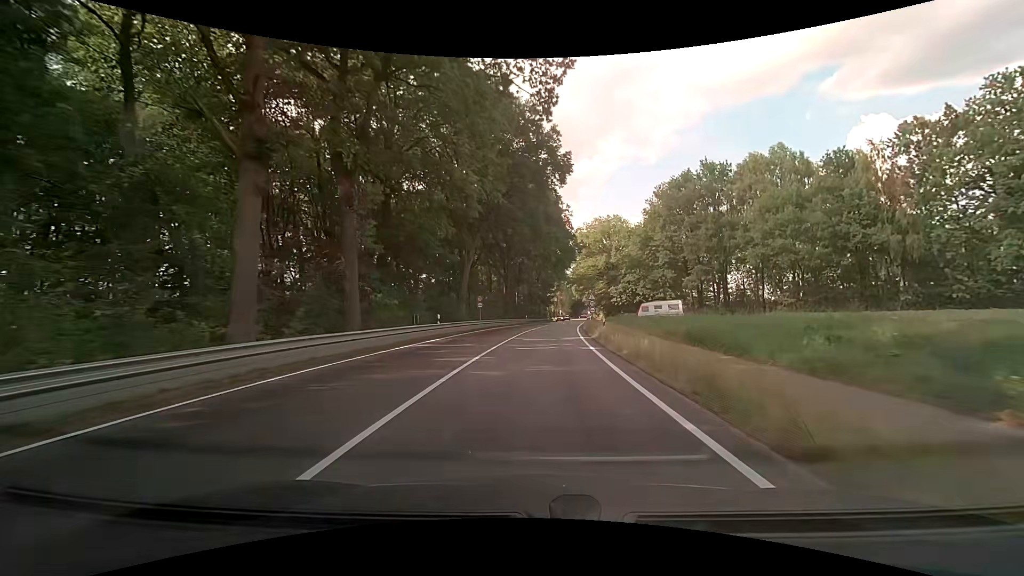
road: primary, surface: asphalt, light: Day
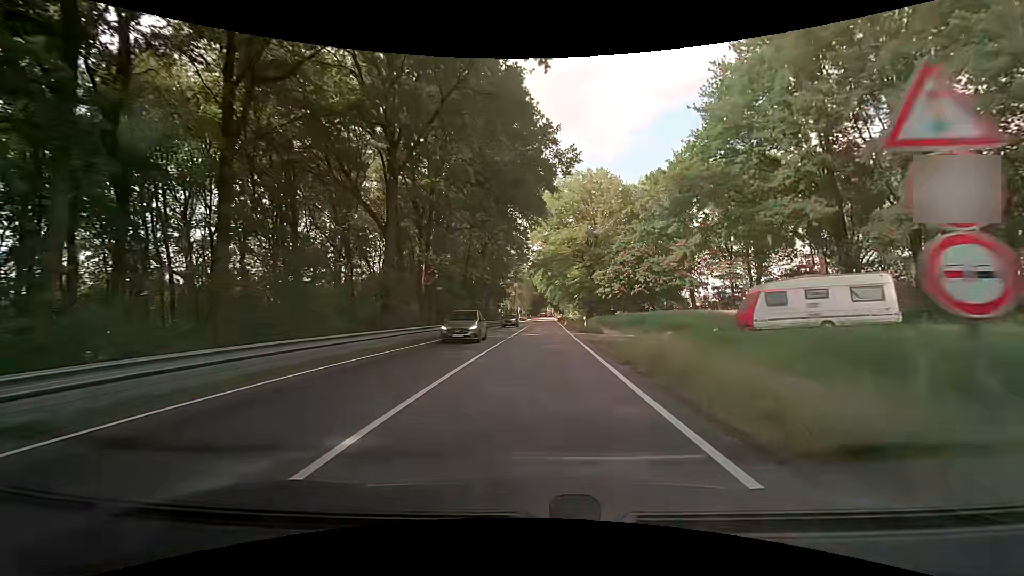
(+1.8, +41.7) m; +5°
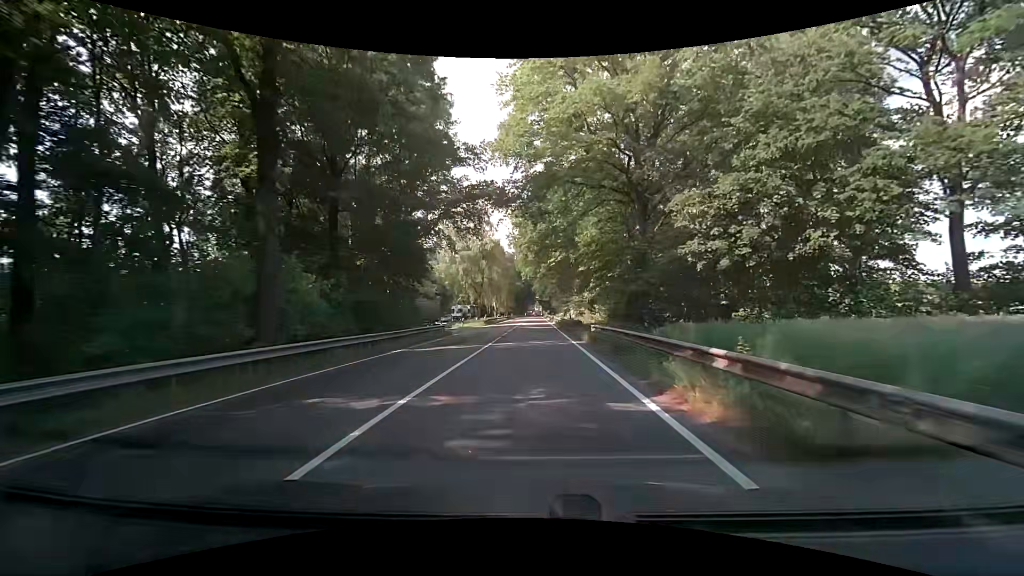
(+1.3, +51.7) m; +1°
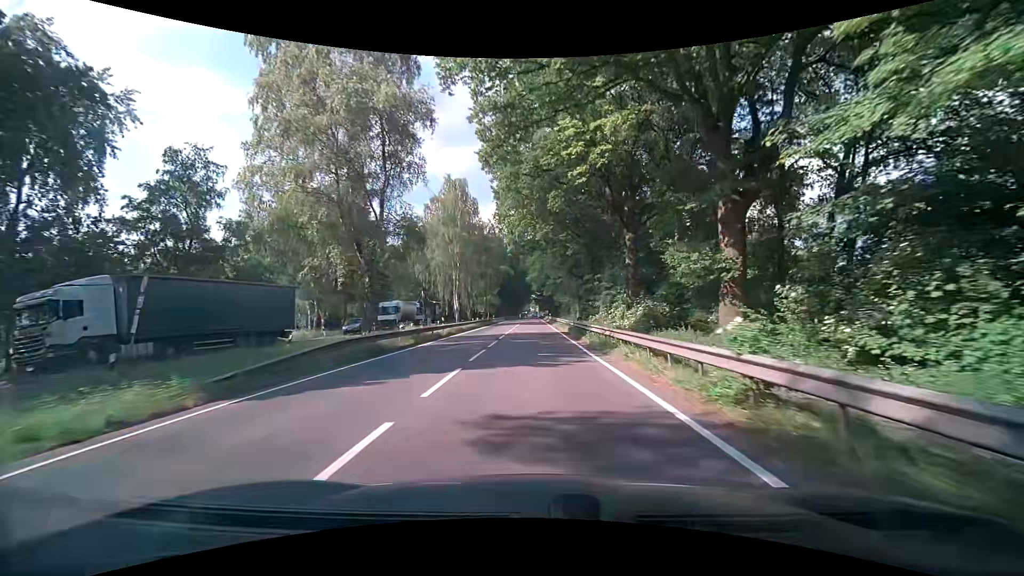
(+0.6, +52.1) m; +1°
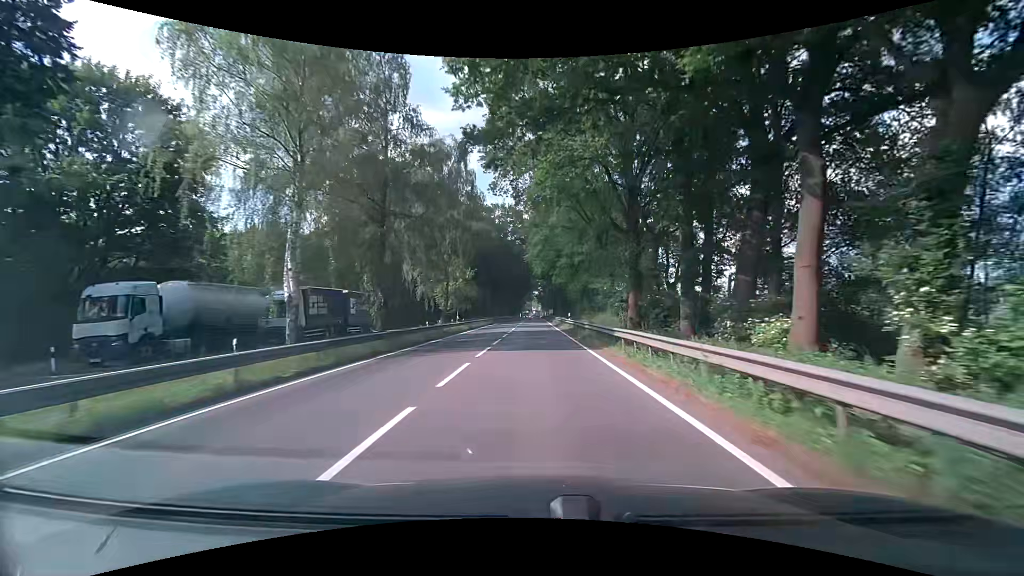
(-0.4, +42.0) m; -1°
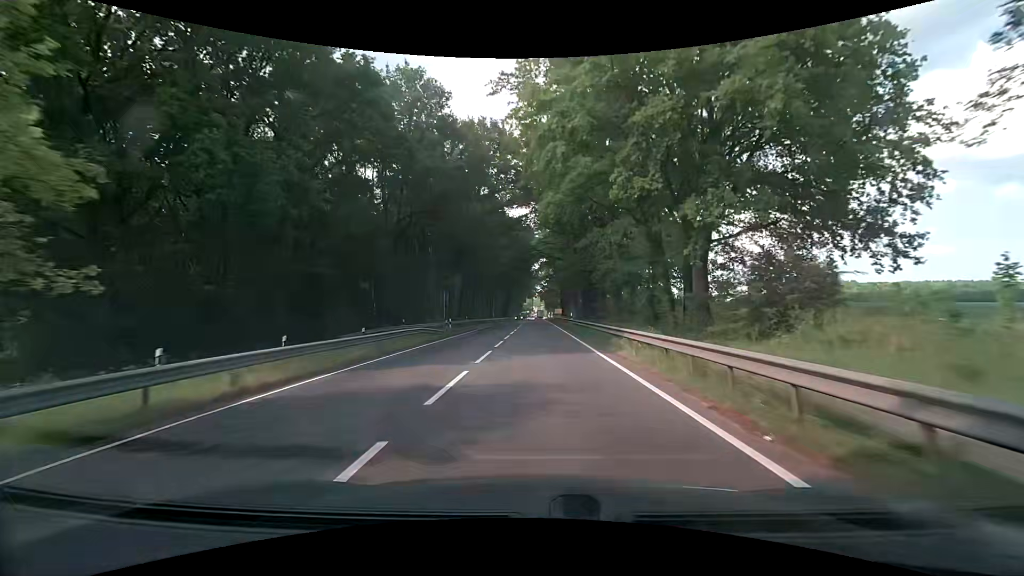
(+0.4, +50.9) m; +1°
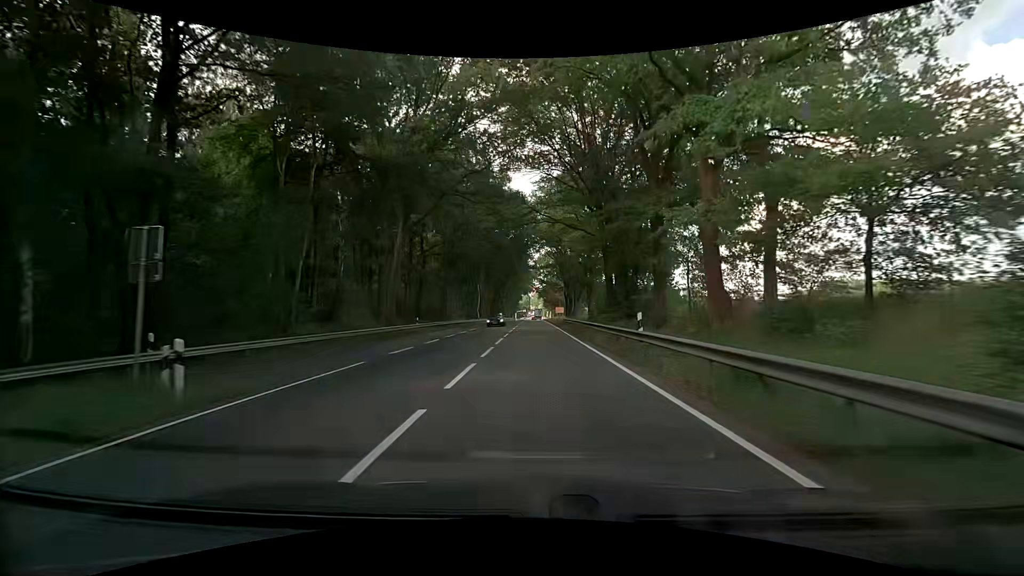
(-0.4, +28.9) m; -1°
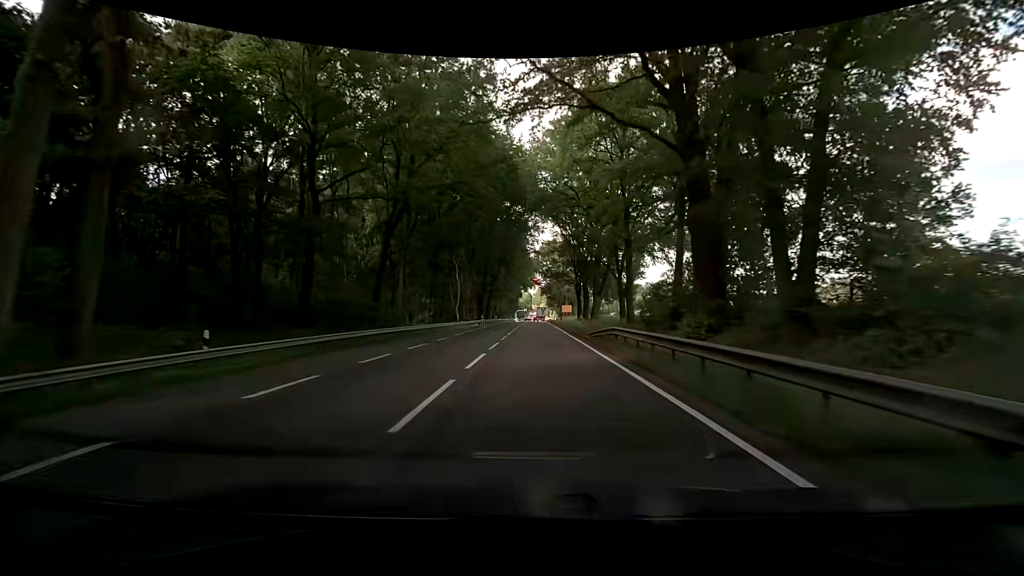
(+0.2, +27.6) m; 0°
(0, +10) (0, +20) (0, +30) (0, +40) (0, +50) (0, +60) (0, +70) (0, +80) (0, +90) (+1, +100) m
